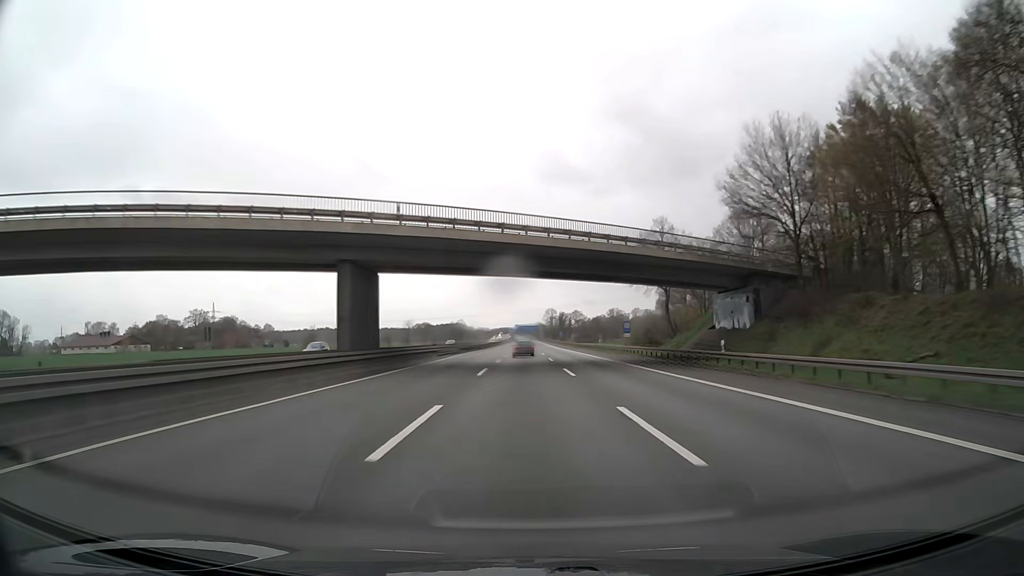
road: motorway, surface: asphalt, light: Day
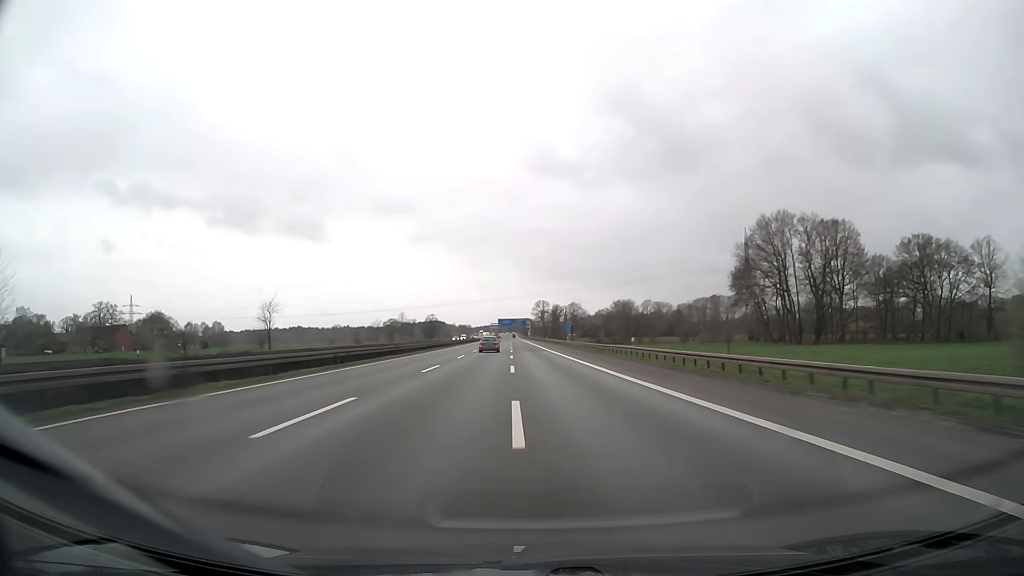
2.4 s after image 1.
(+1.1, +88.8) m; +1°
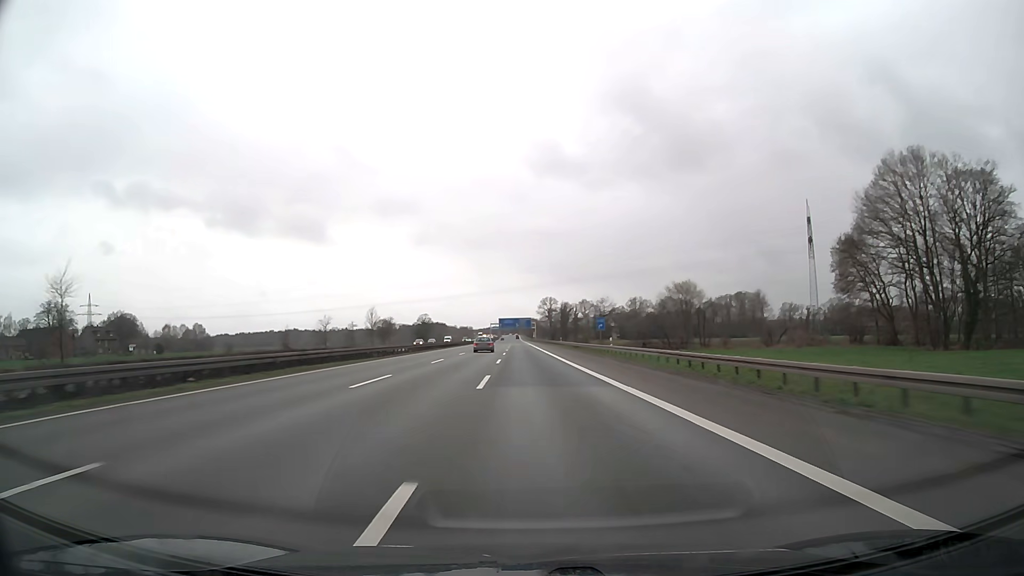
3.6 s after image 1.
(-0.1, +44.4) m; 0°
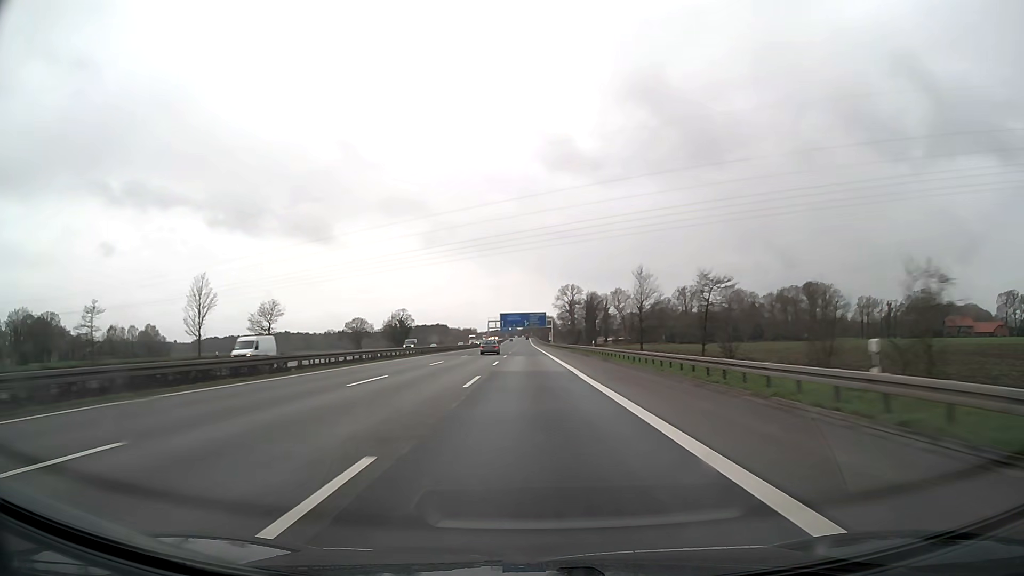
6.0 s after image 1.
(-0.9, +88.7) m; -1°
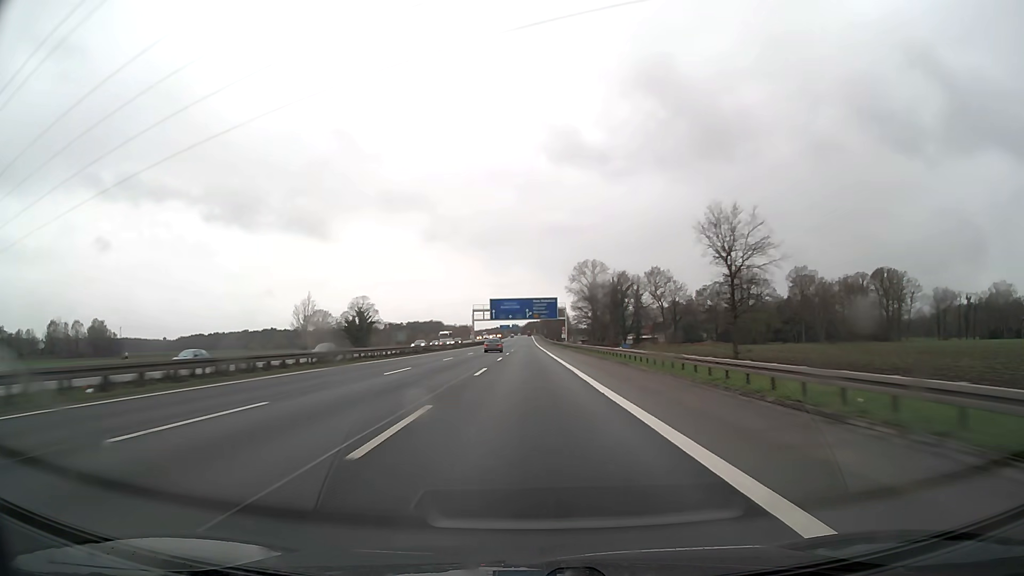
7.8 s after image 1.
(-0.1, +66.6) m; 0°
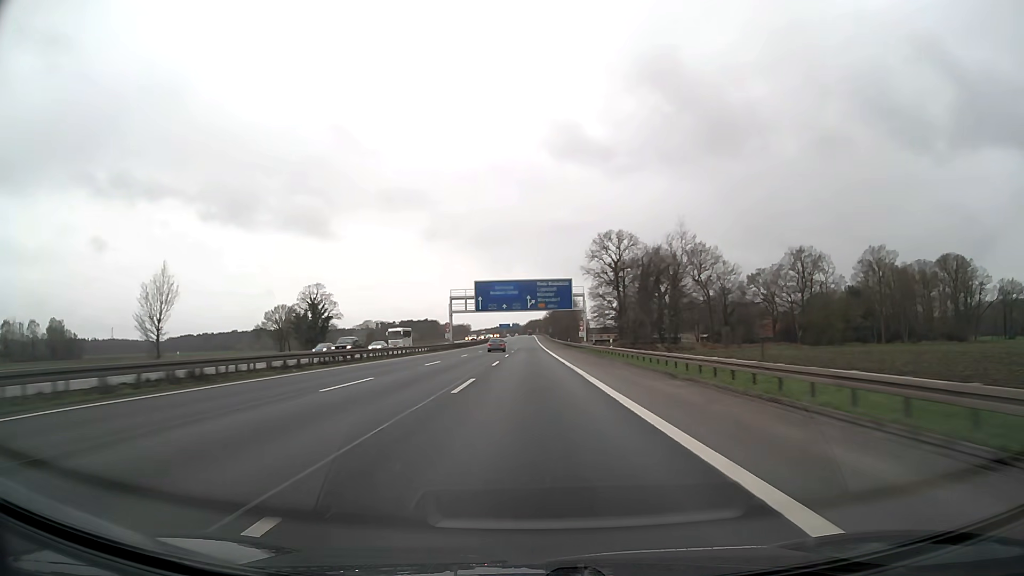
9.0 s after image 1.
(0.0, +44.4) m; 0°
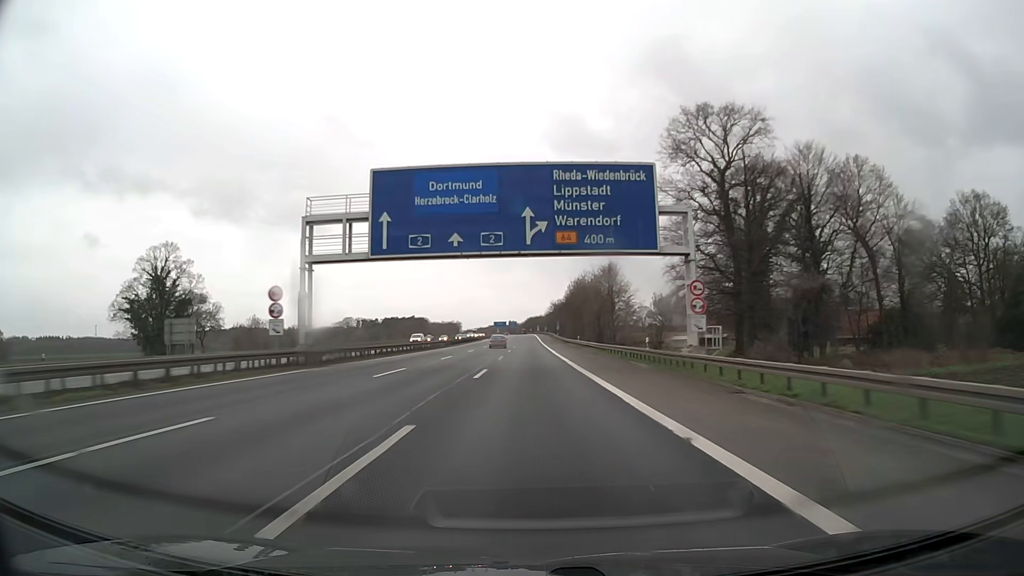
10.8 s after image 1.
(0.0, +66.6) m; 0°
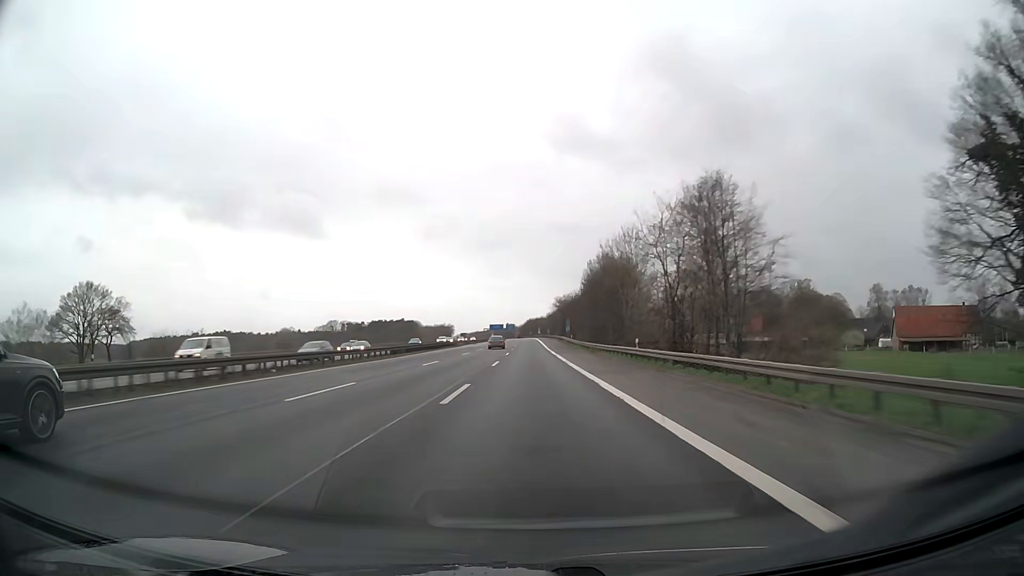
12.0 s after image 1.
(+0.1, +44.4) m; 0°
(0, +10) (0, +20) (0, +30) (0, +40) (0, +50) (0, +60) (0, +70) (0, +80) (0, +90) (0, +100) m
